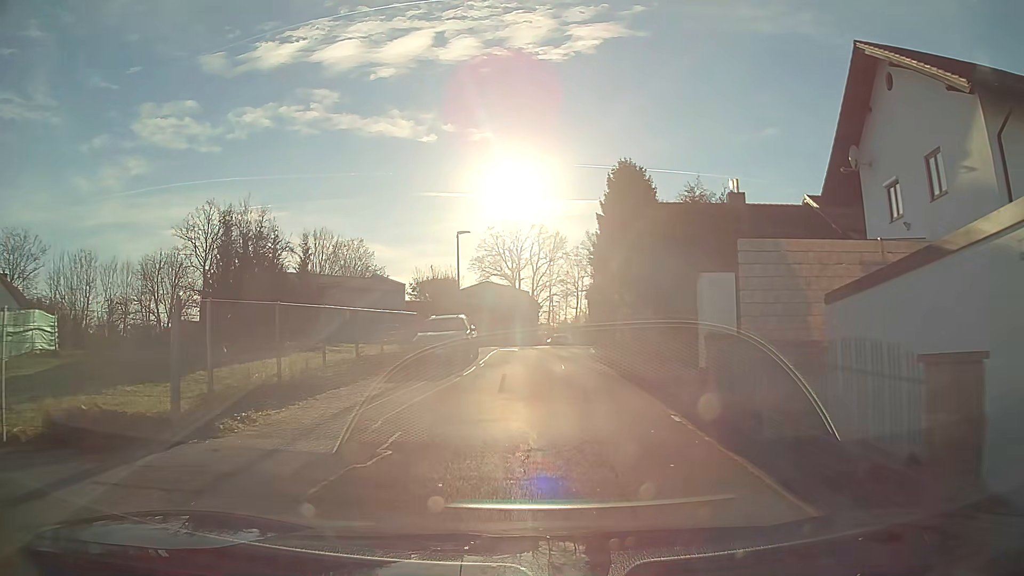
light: Day
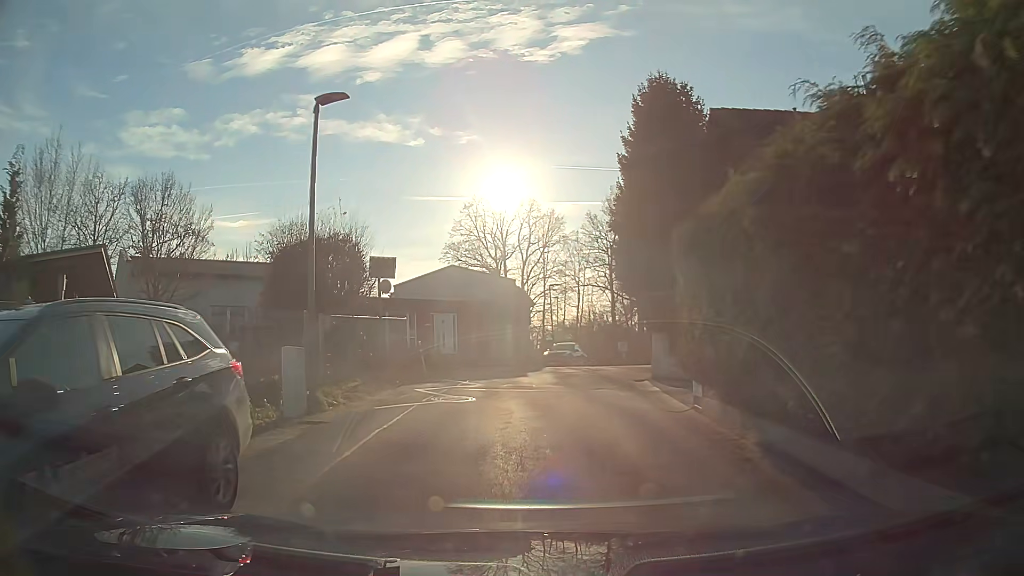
(+0.2, +19.0) m; +1°
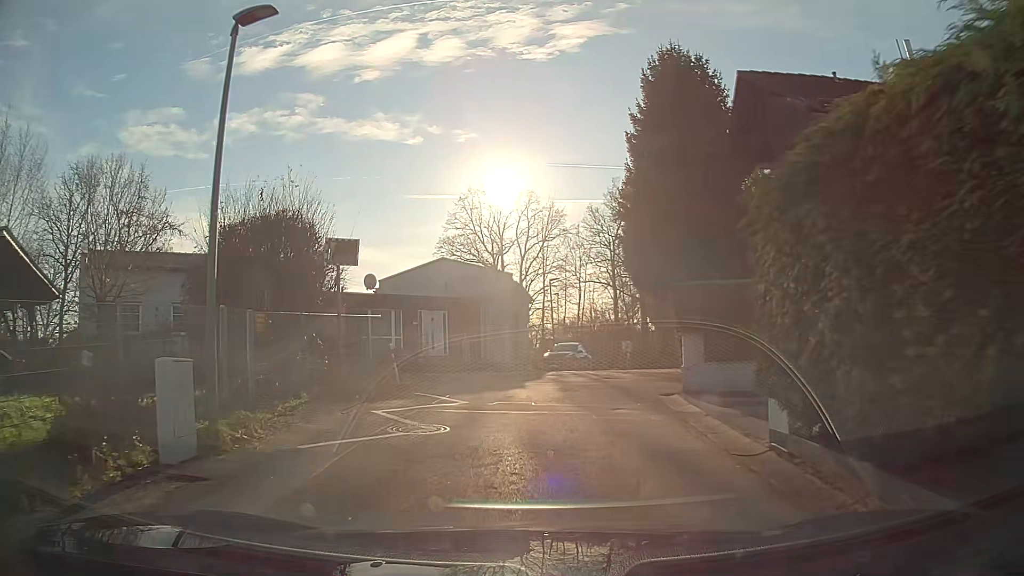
(0.0, +3.5) m; 0°
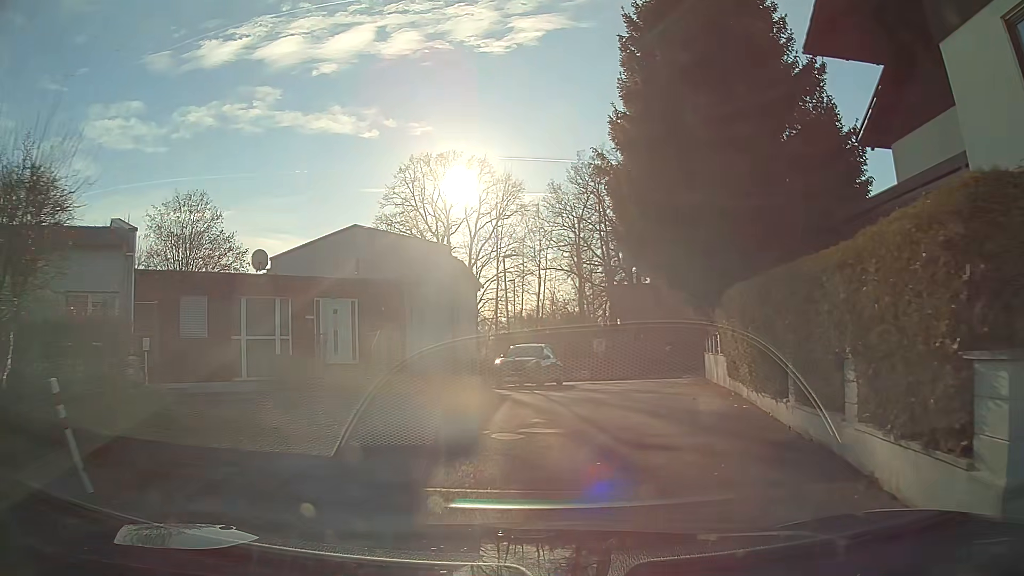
(+0.3, +10.1) m; +5°
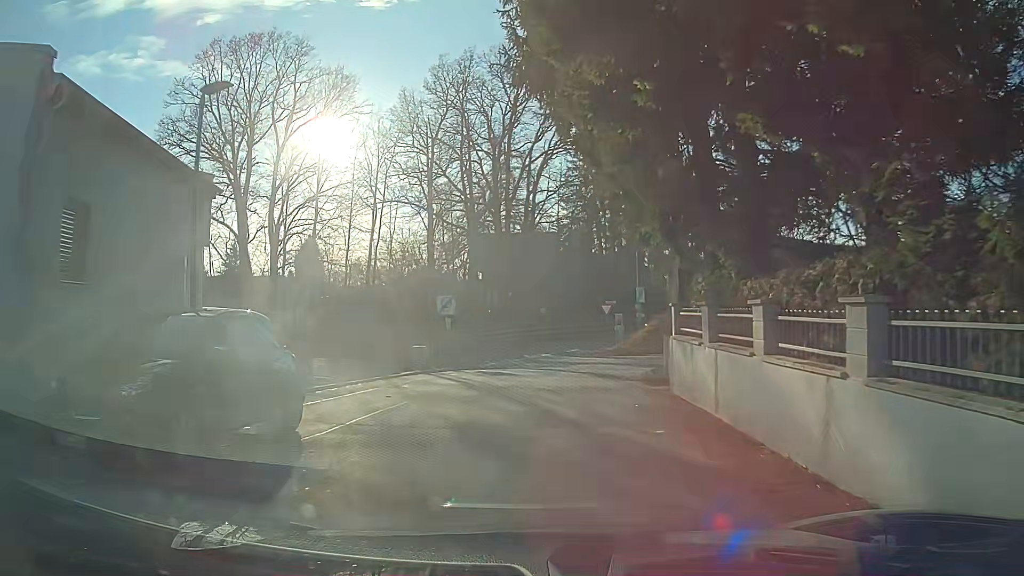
(+1.5, +16.7) m; +9°
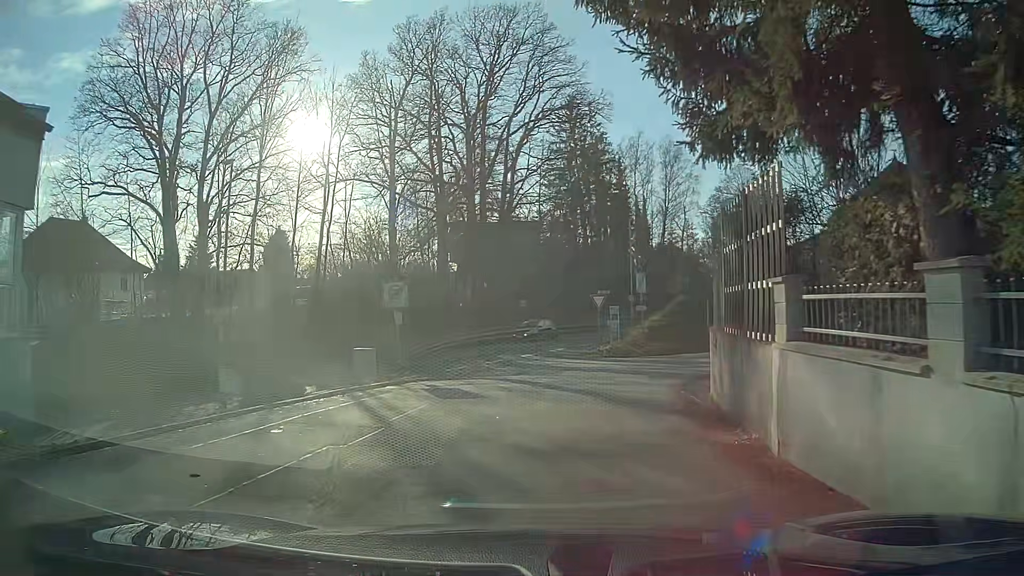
(+0.2, +6.6) m; +2°
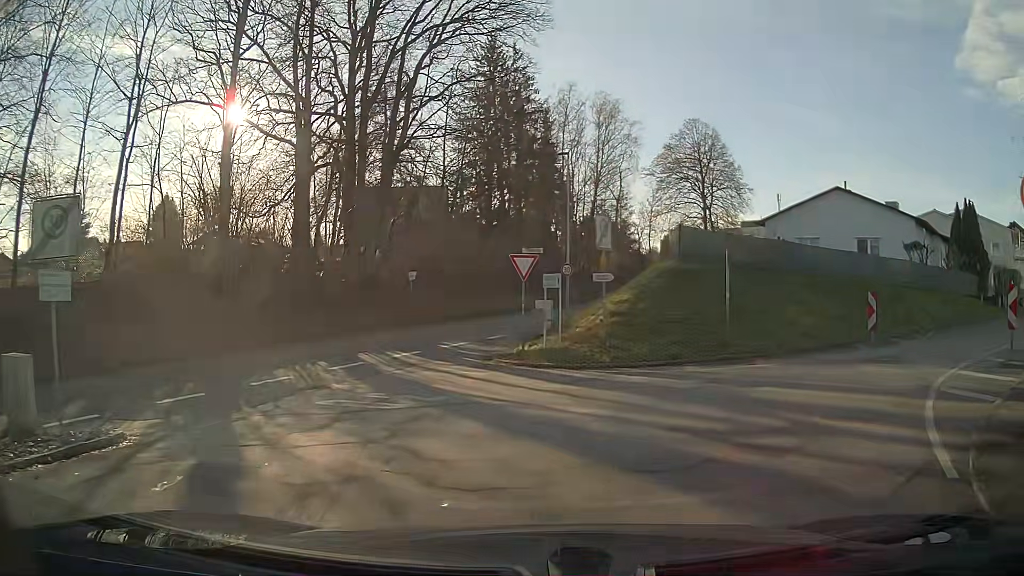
(+0.8, +13.6) m; +7°
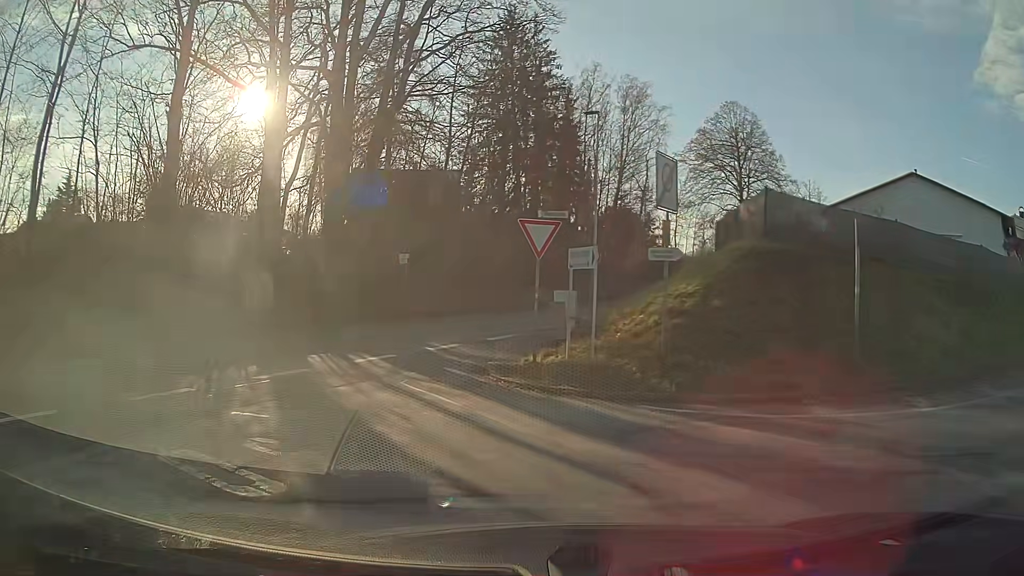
(-0.1, +6.3) m; -4°
(-2, +10) (-11, +9) (-17, +2) (-22, -7) (-27, -16) (-32, -25) (-37, -33) (-42, -42) (-47, -51) (-52, -59) m
